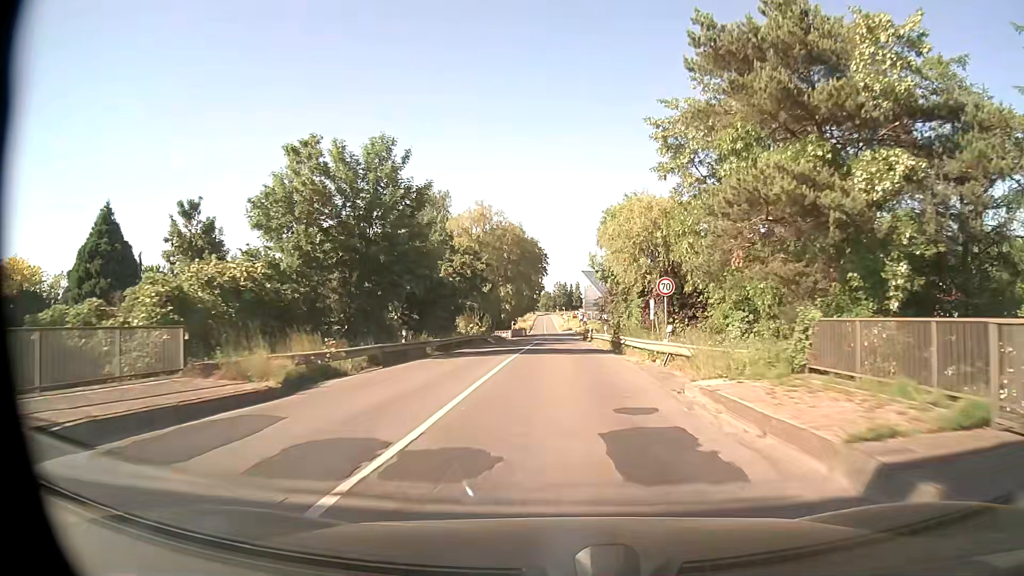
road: secondary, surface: asphalt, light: Day
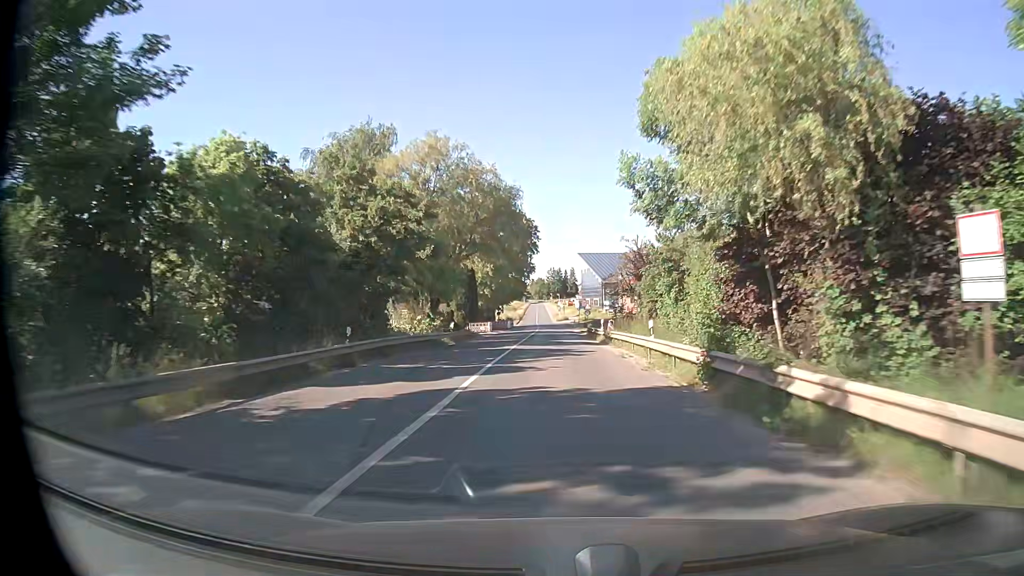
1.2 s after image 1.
(+0.1, +22.7) m; +1°
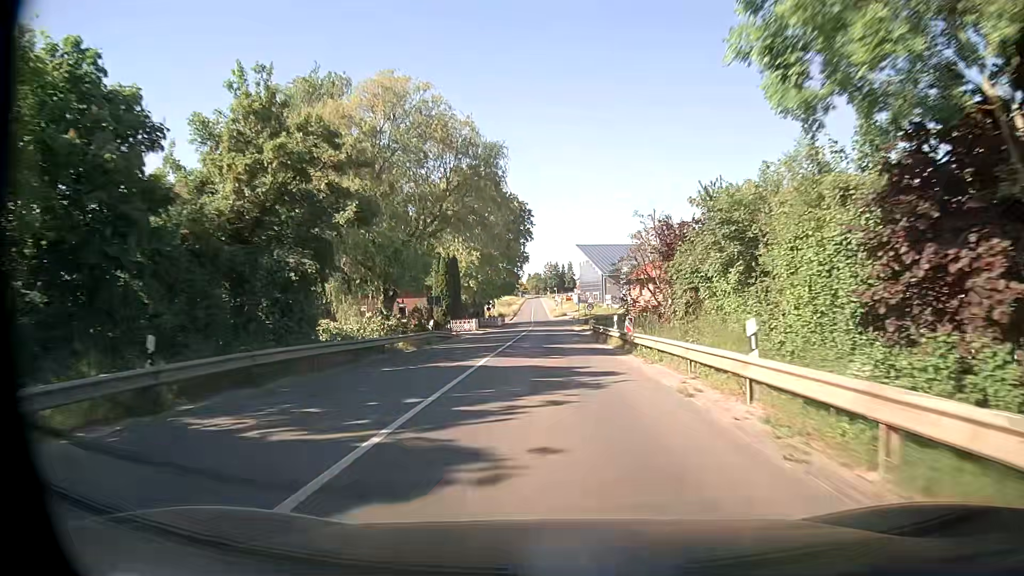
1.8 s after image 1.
(0.0, +10.9) m; +1°
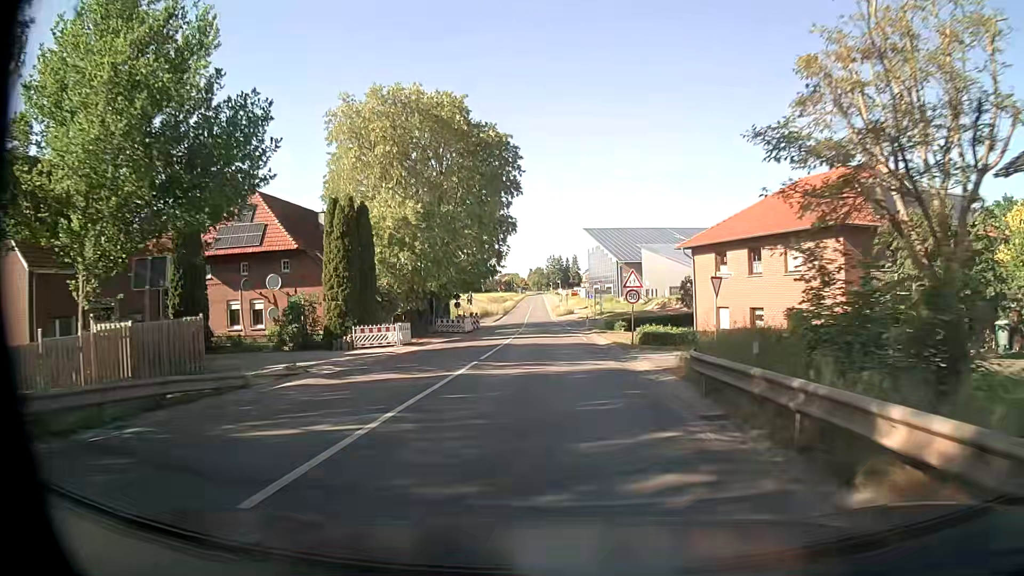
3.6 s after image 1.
(-0.2, +30.8) m; -1°
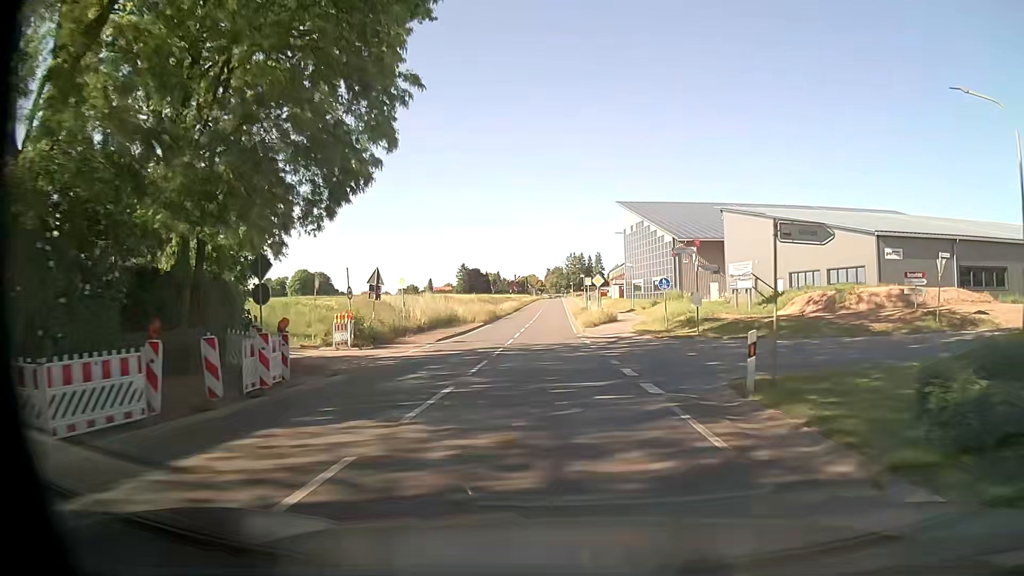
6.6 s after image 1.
(-0.4, +42.8) m; -1°
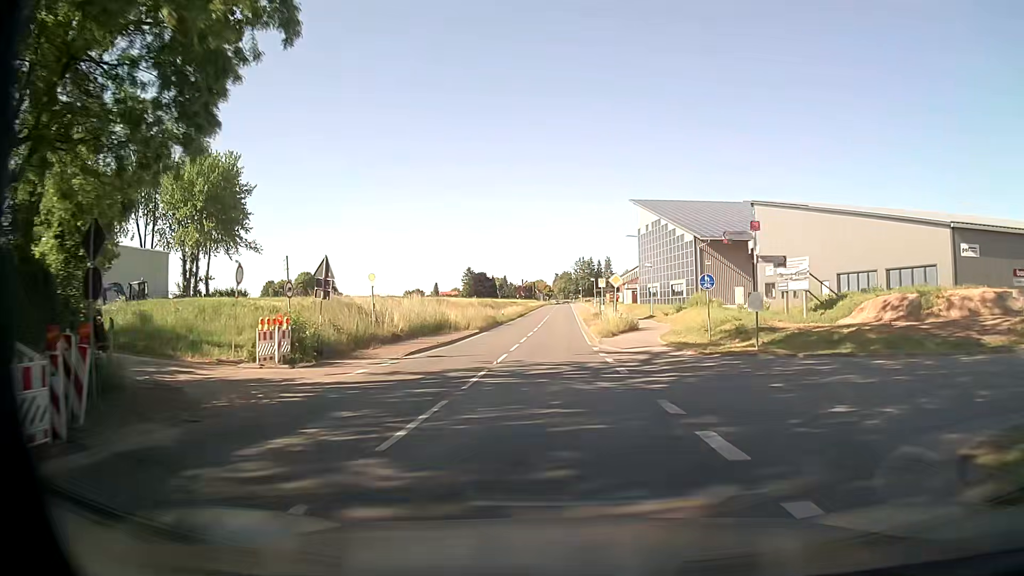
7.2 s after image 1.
(-0.1, +7.9) m; -1°
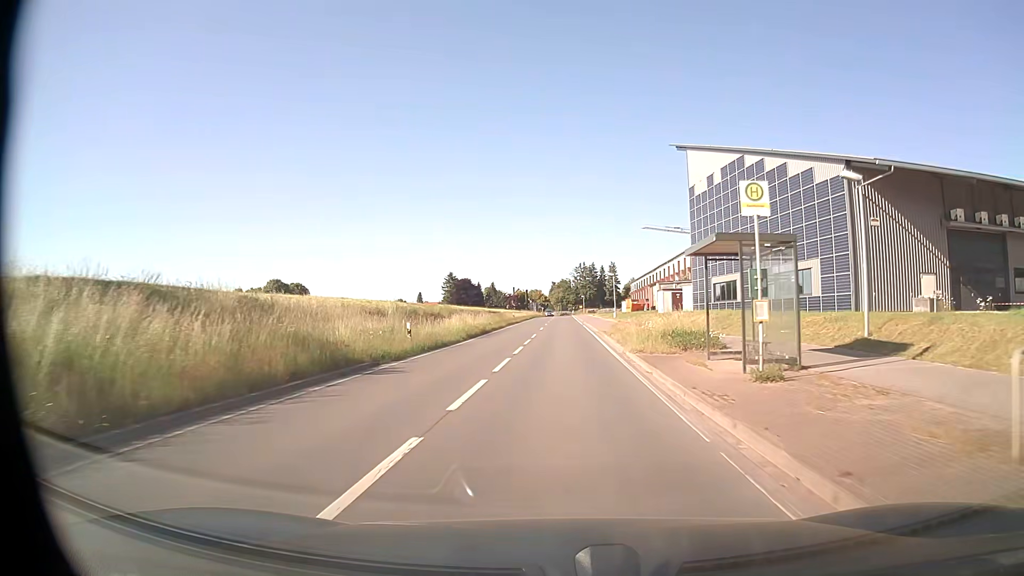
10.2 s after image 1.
(+0.1, +40.4) m; 0°
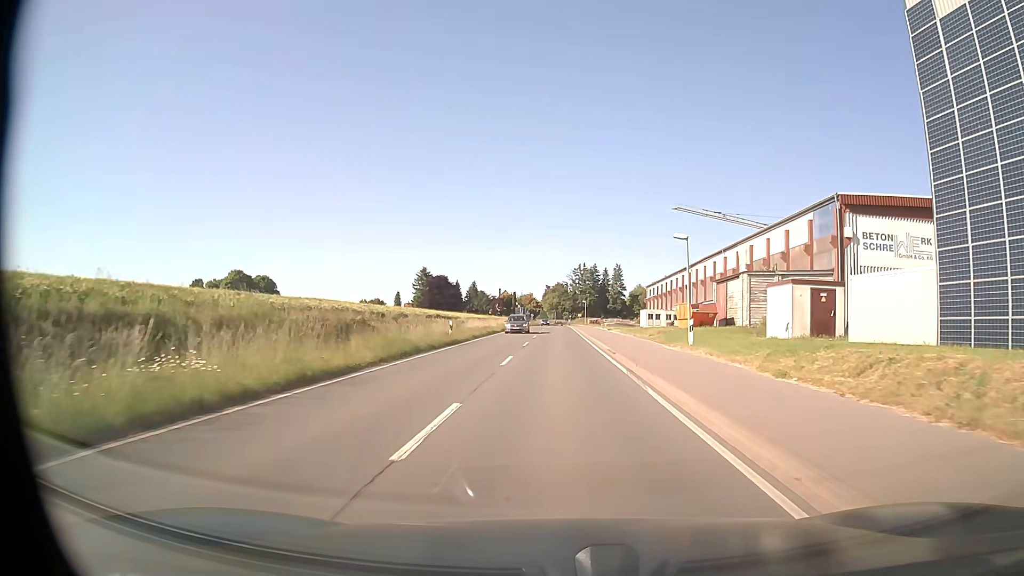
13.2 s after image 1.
(+0.1, +40.1) m; 0°
(0, +10) (0, +20) (0, +30) (0, +40) (+1, +50) (+1, +60) (+1, +70) (+1, +80) (+1, +90) (+1, +100) m
